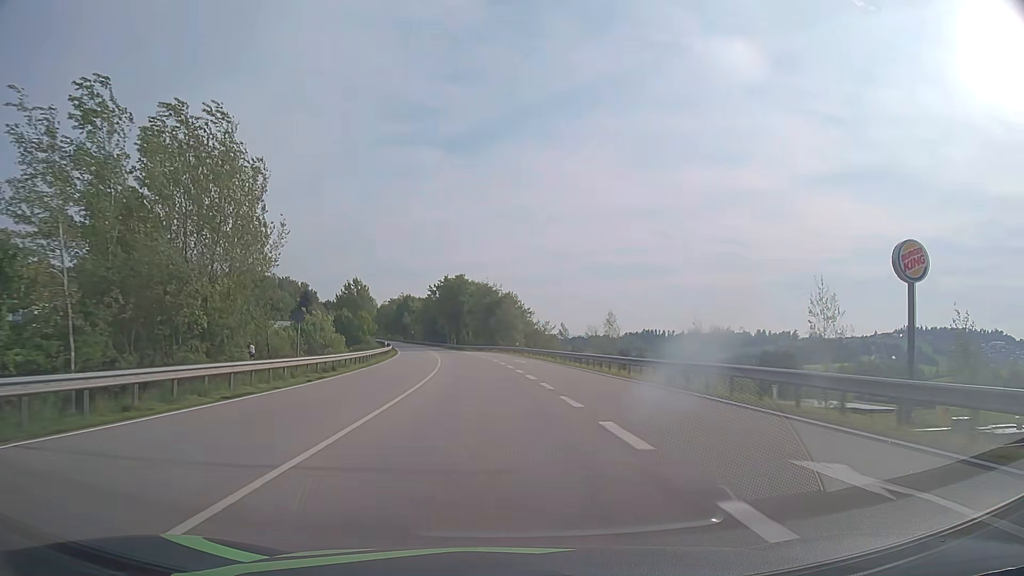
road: primary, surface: asphalt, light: Day
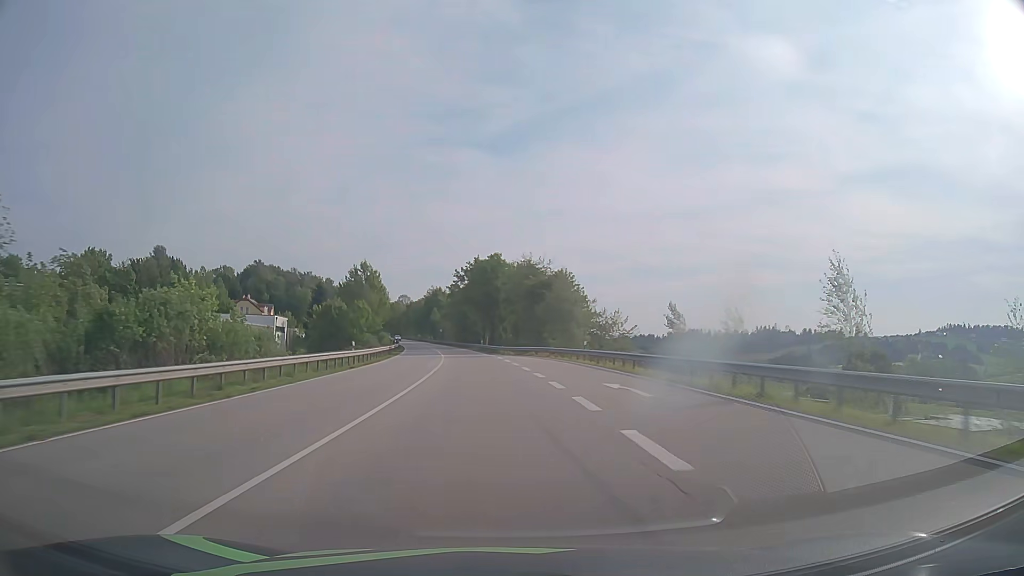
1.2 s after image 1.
(-1.0, +31.5) m; -4°
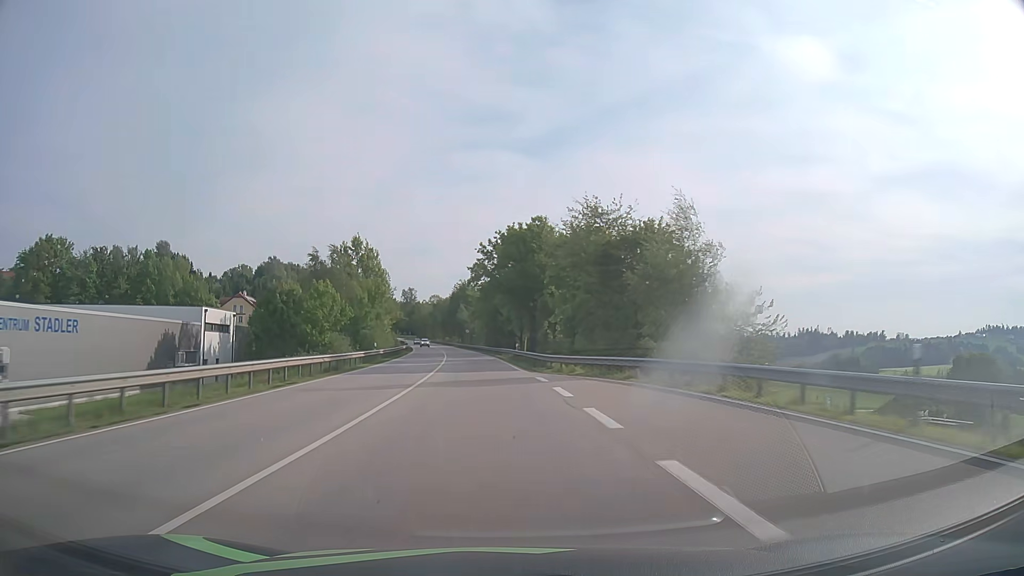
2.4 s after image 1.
(-0.8, +31.5) m; -3°
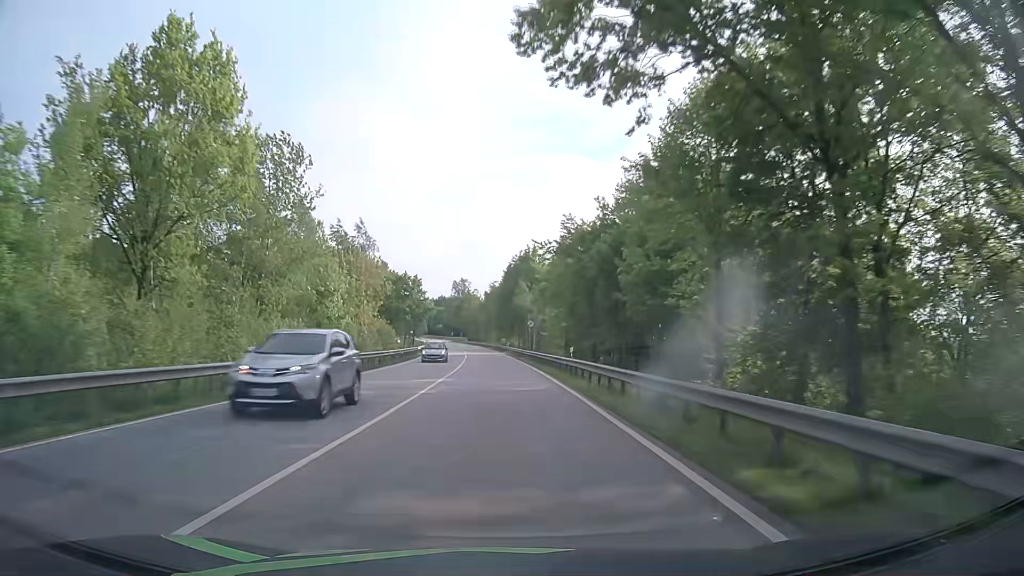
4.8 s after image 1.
(-3.3, +62.9) m; -6°
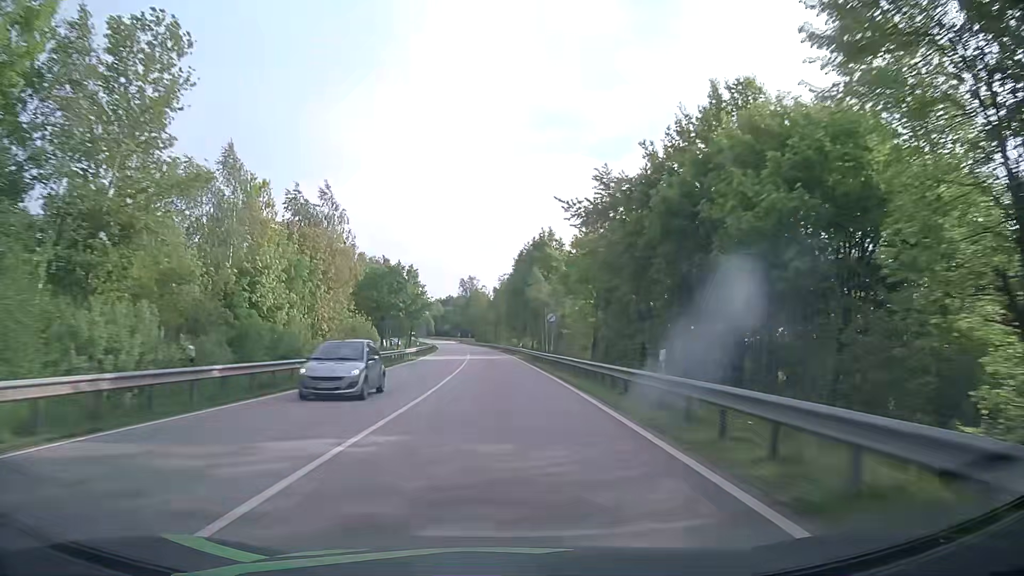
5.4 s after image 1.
(0.0, +15.7) m; -1°
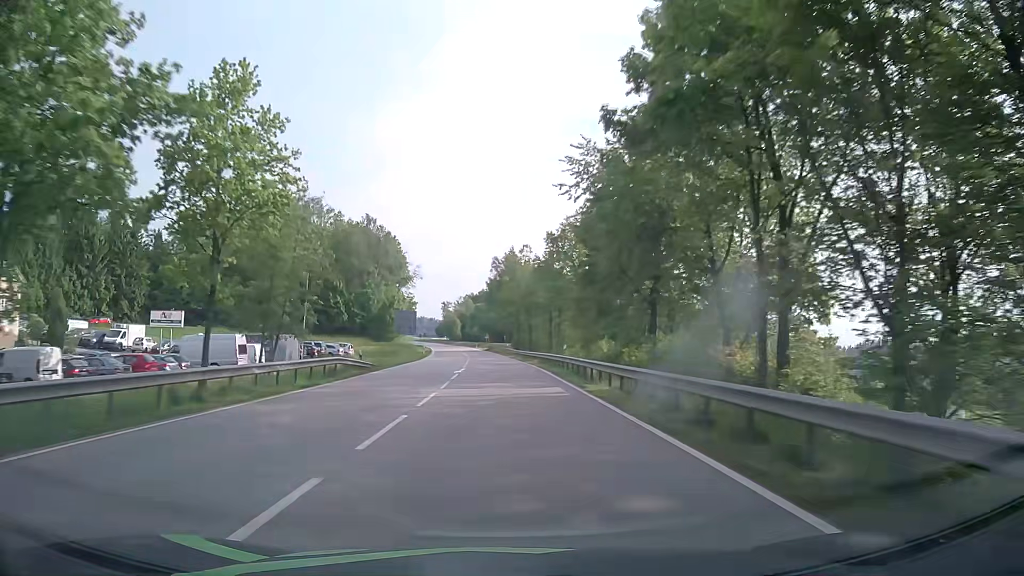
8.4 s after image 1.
(-2.5, +78.6) m; -4°
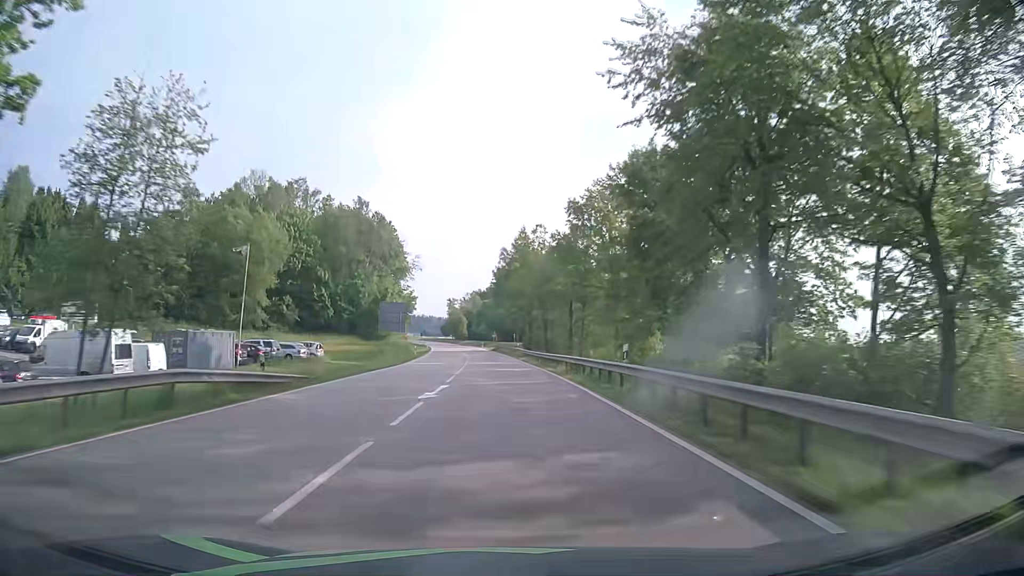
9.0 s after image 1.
(-0.1, +15.7) m; -1°
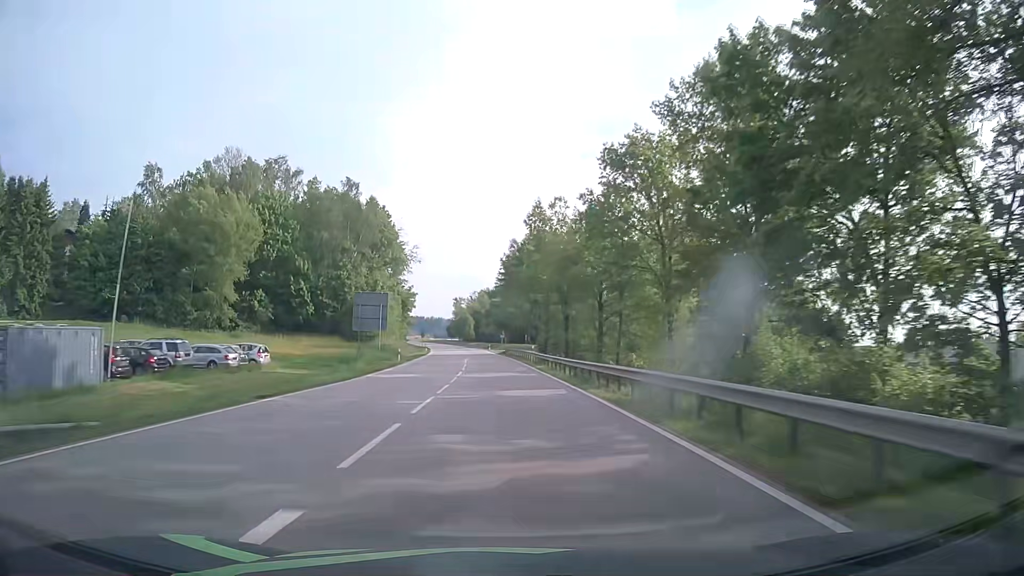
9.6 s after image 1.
(-0.1, +15.7) m; -1°
(0, +10) (0, +20) (0, +30) (-1, +40) (-1, +50) (-2, +60) (-2, +70) (-3, +80) (-4, +90) (-4, +100) m
